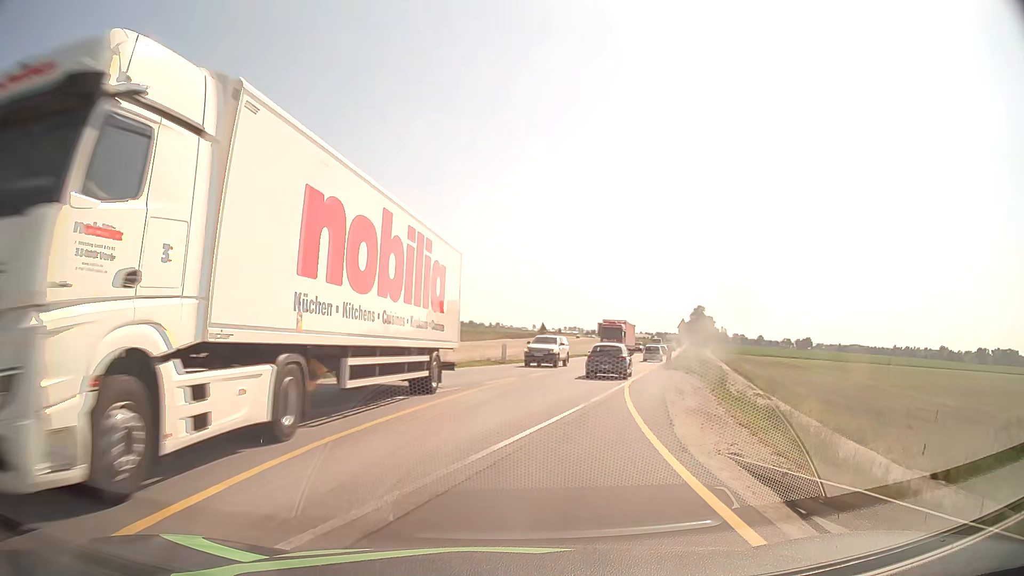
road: unclassified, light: Day
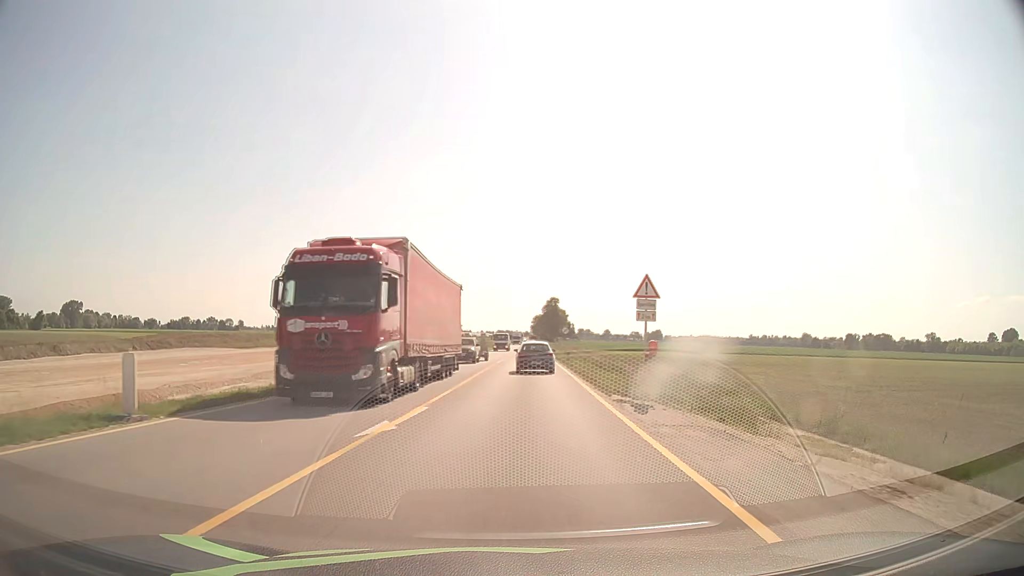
(+3.6, +28.6) m; +14°
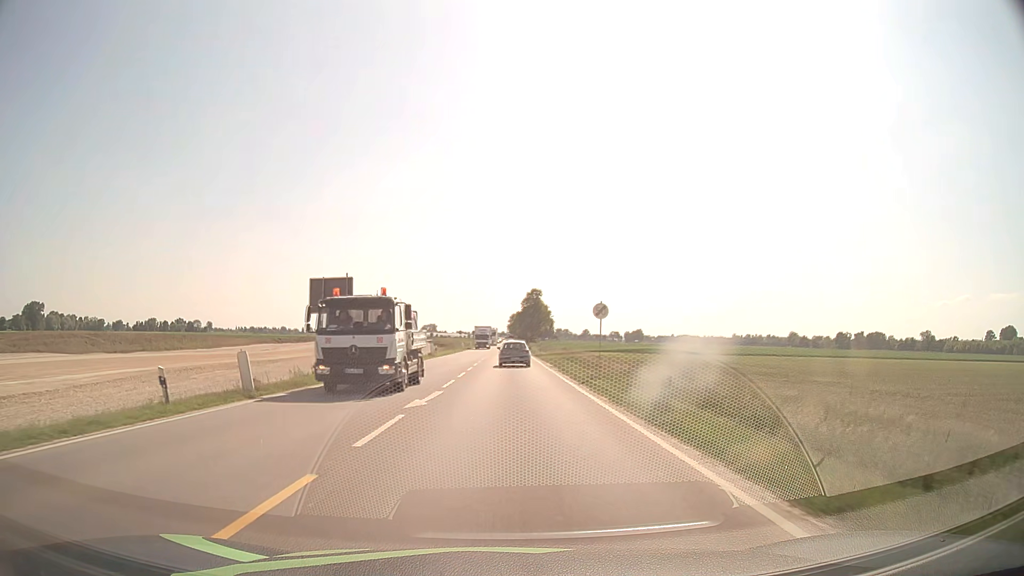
(+1.2, +37.3) m; +2°
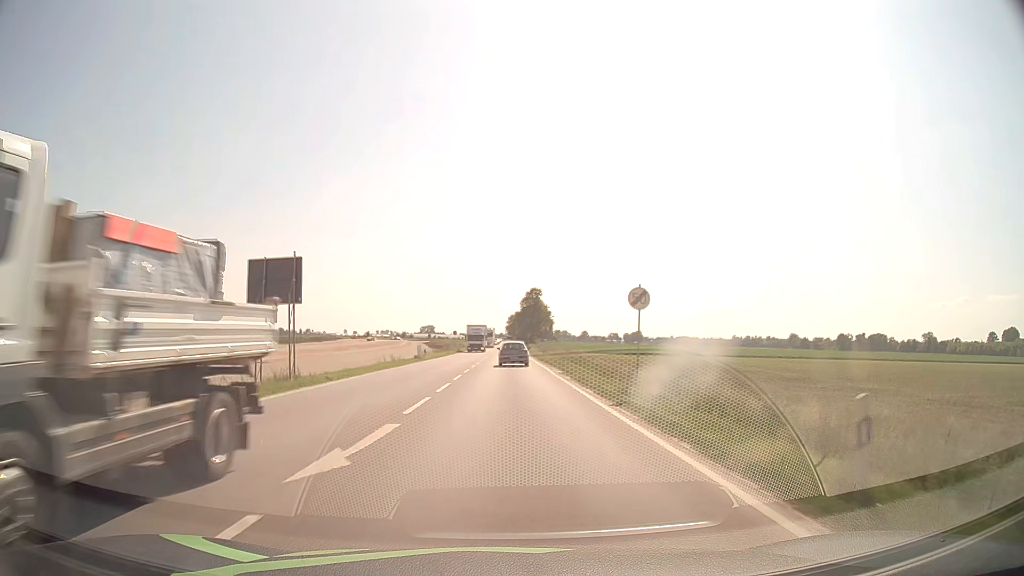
(0.0, +7.6) m; 0°
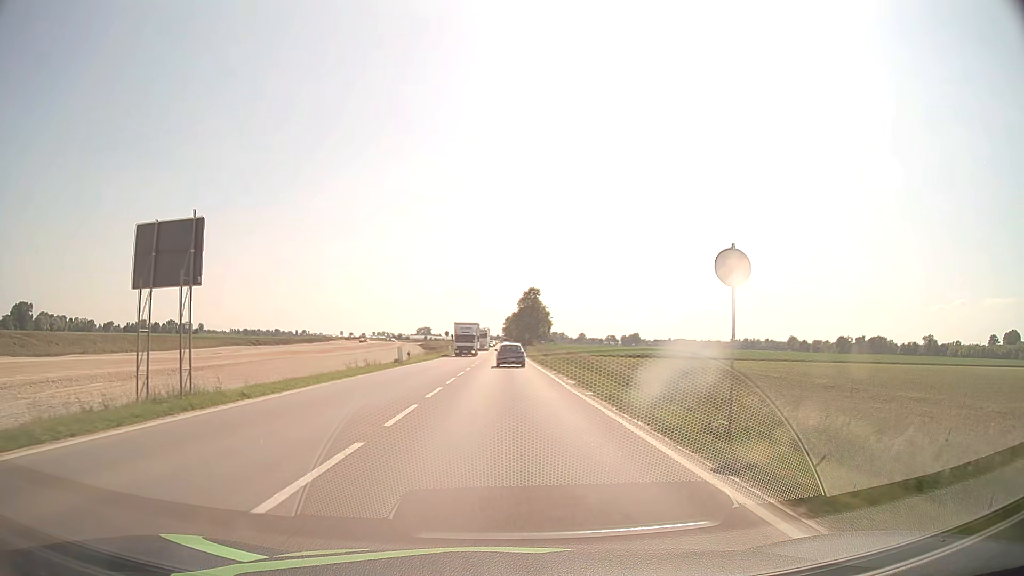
(0.0, +7.8) m; 0°
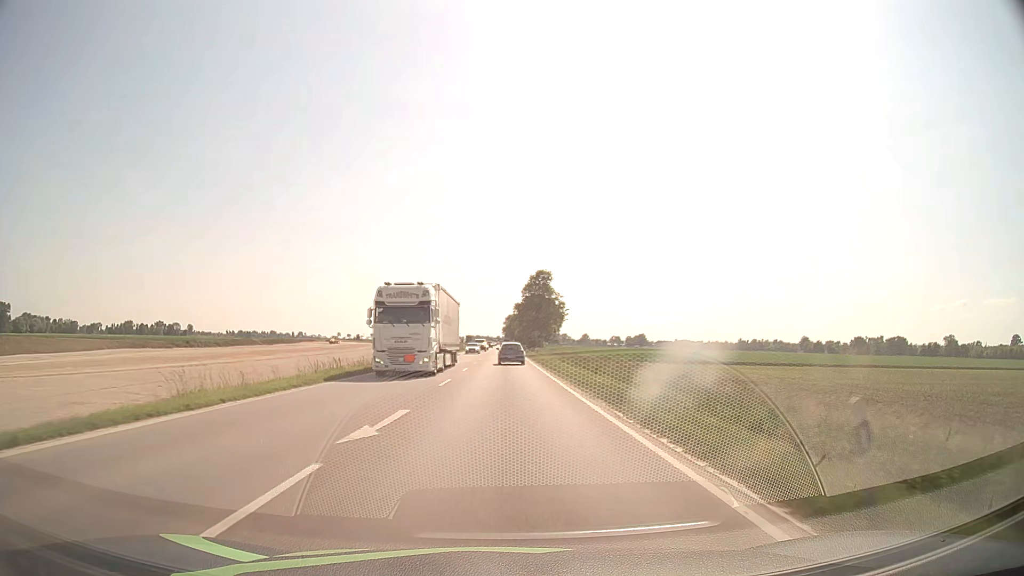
(+0.2, +44.2) m; 0°
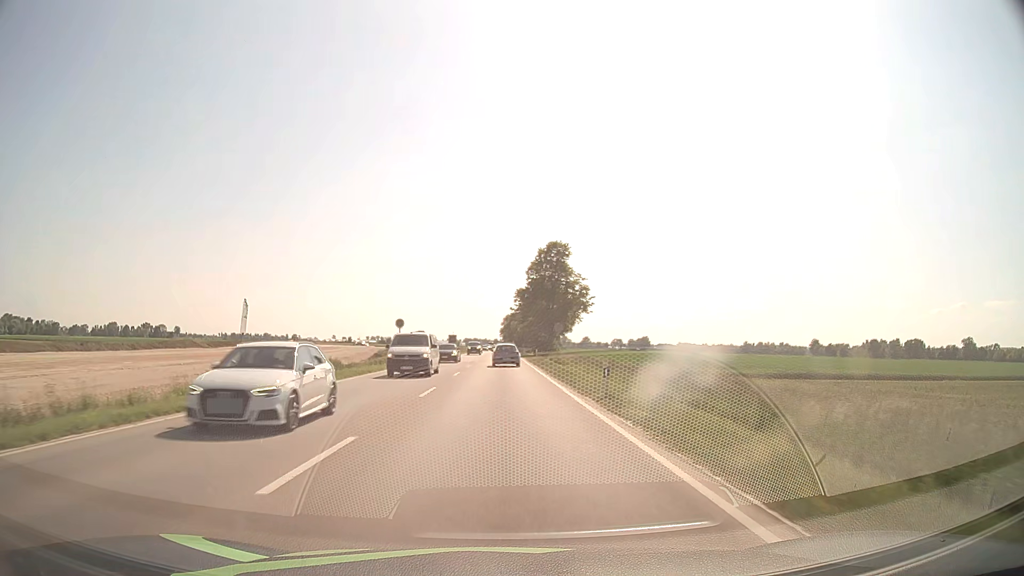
(0.0, +40.3) m; 0°
(0, +10) (0, +20) (0, +30) (0, +40) (0, +50) (0, +60) (0, +70) (0, +80) (0, +90) (0, +100) m
